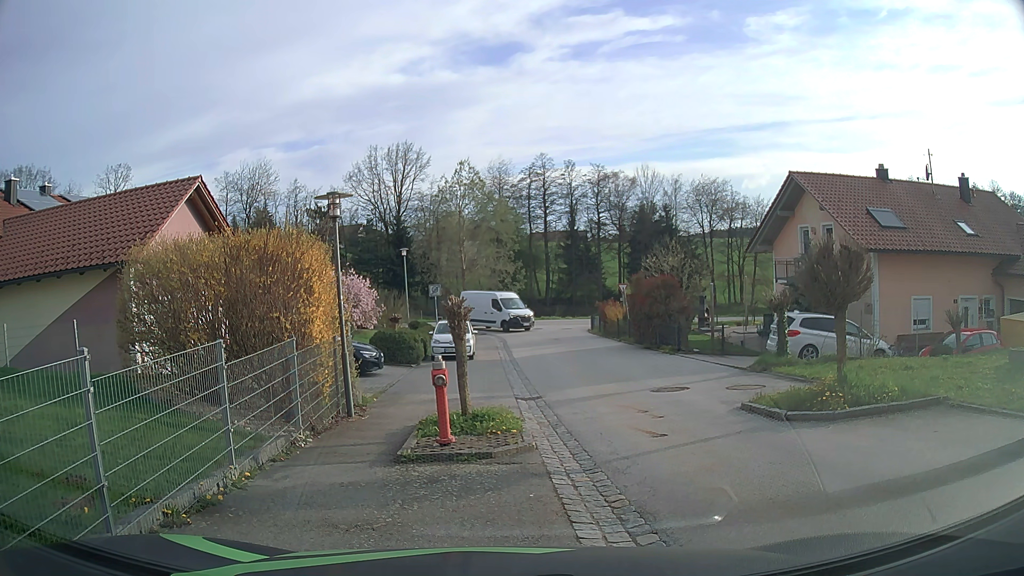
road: secondary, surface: asphalt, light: Day
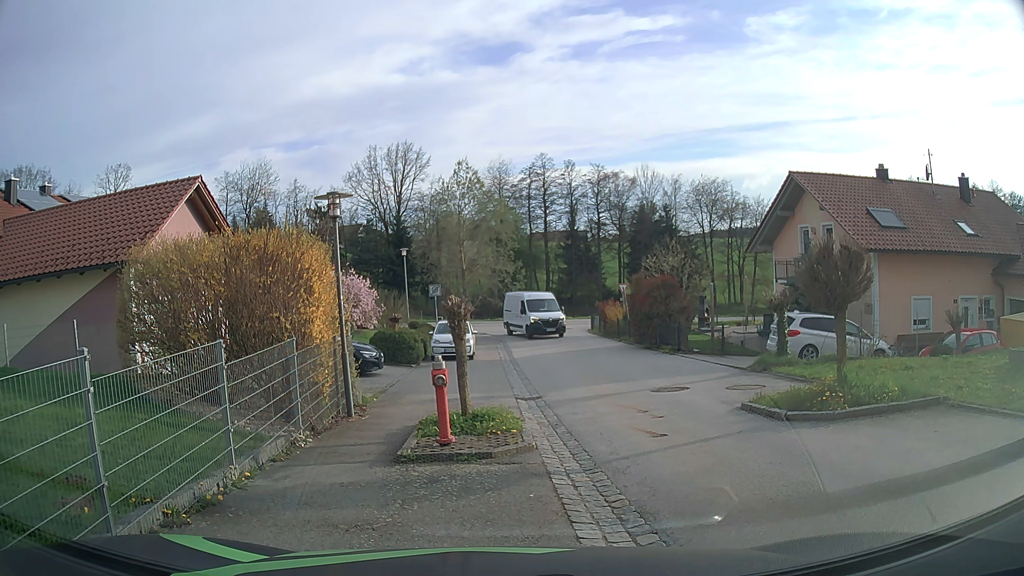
(0.0, 0.0) m; 0°
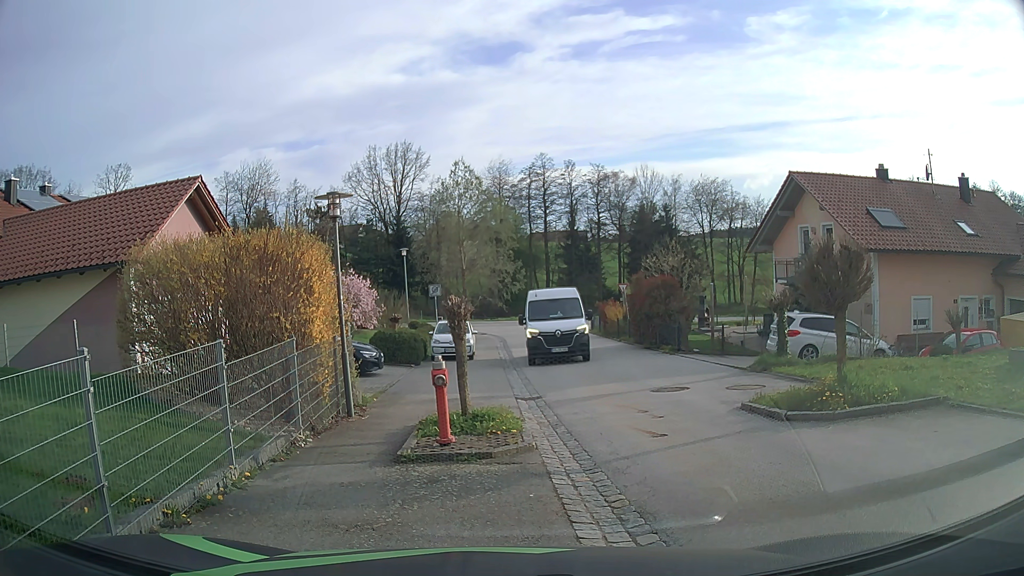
(0.0, 0.0) m; 0°
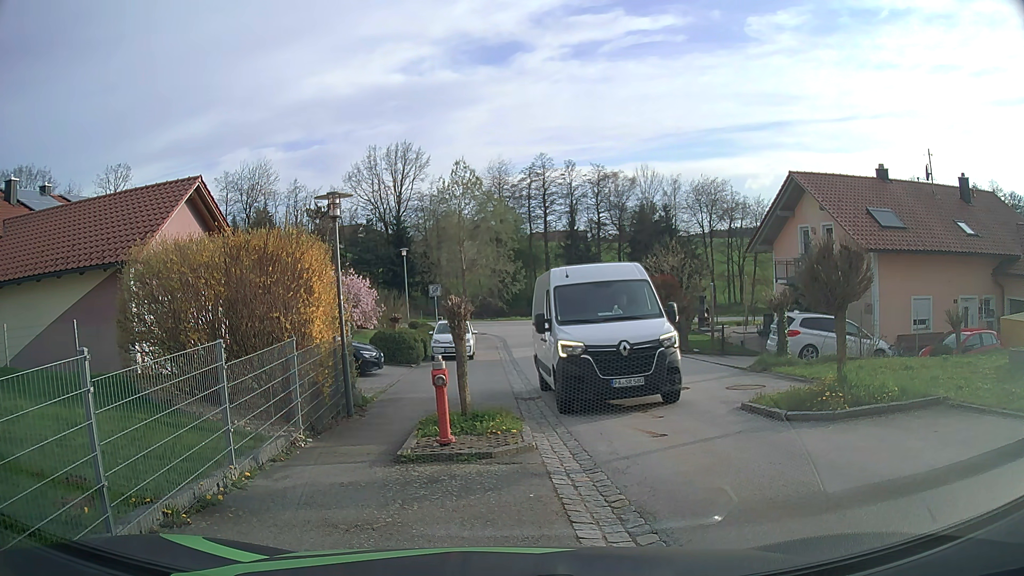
(0.0, 0.0) m; 0°
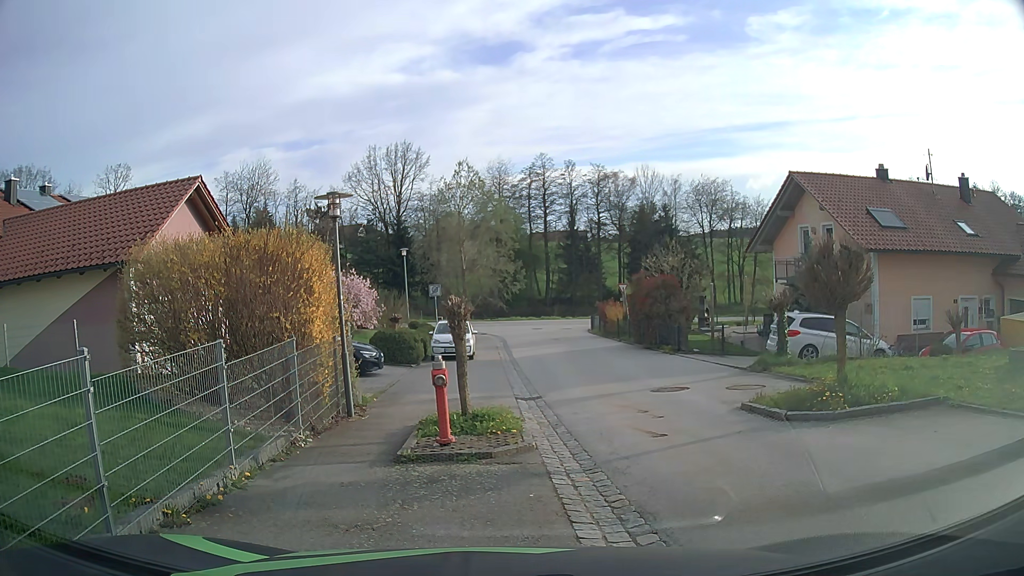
(0.0, 0.0) m; 0°
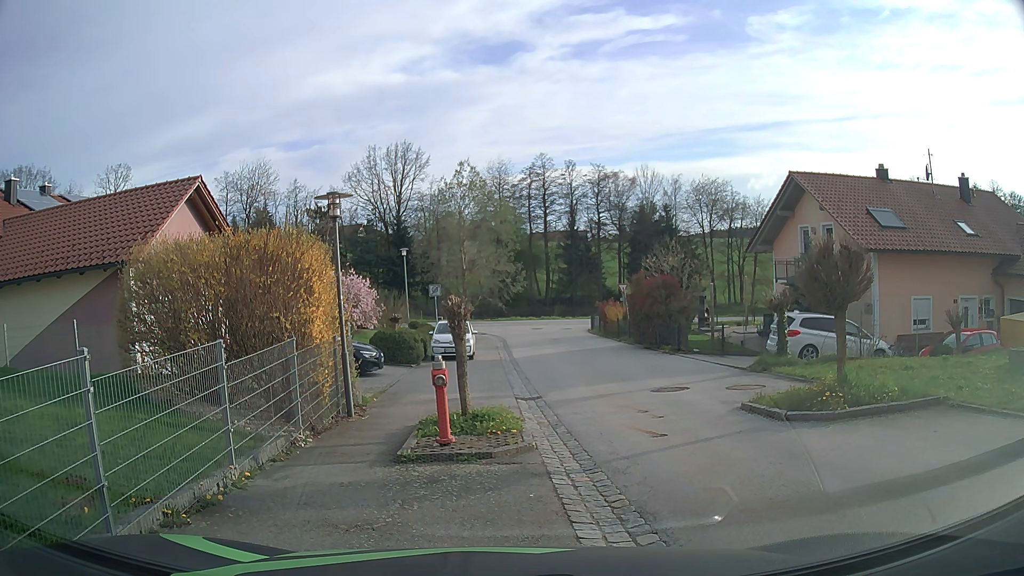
(0.0, 0.0) m; 0°
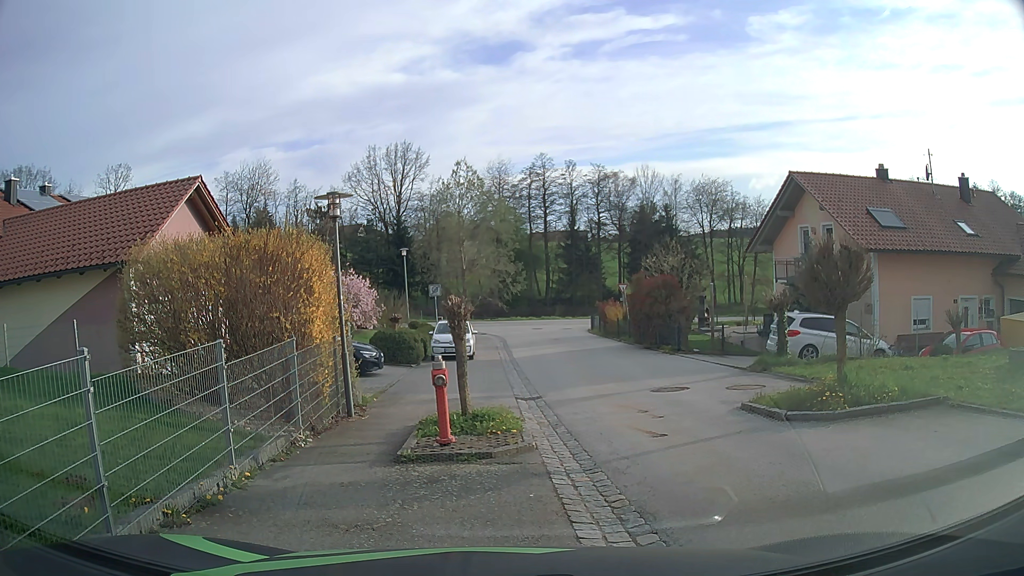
(0.0, 0.0) m; 0°
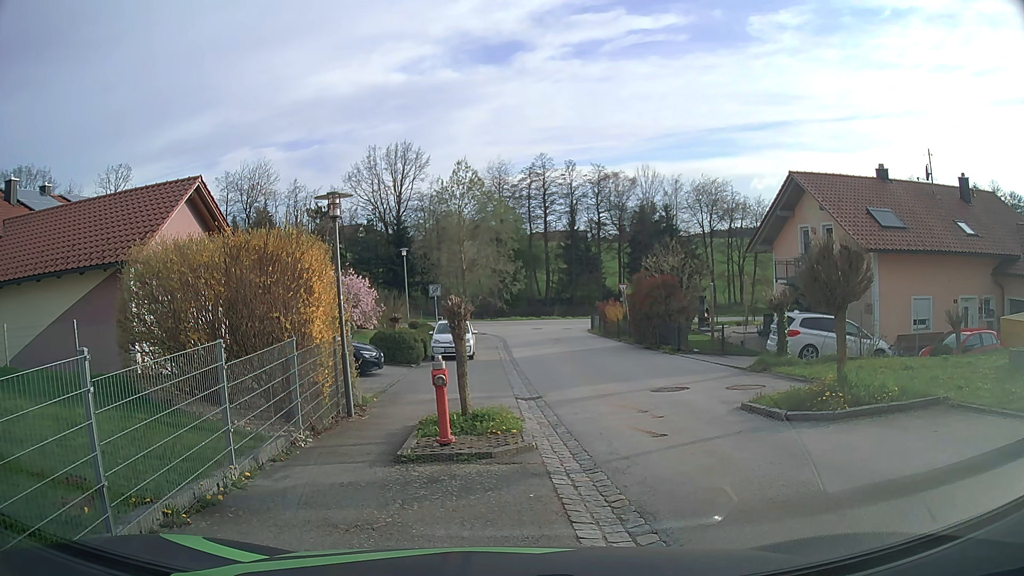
(0.0, 0.0) m; 0°
